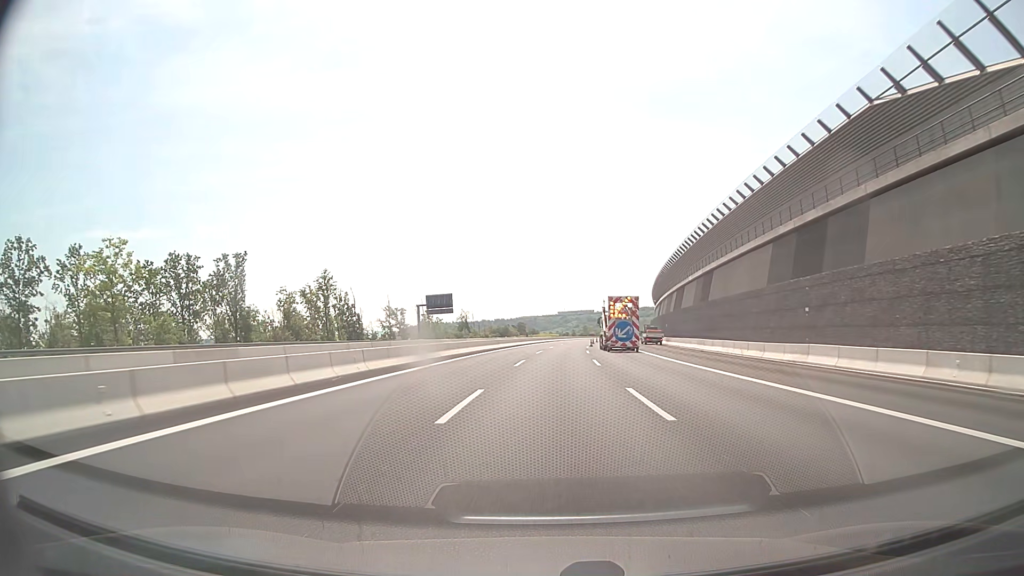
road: motorway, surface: asphalt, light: Day
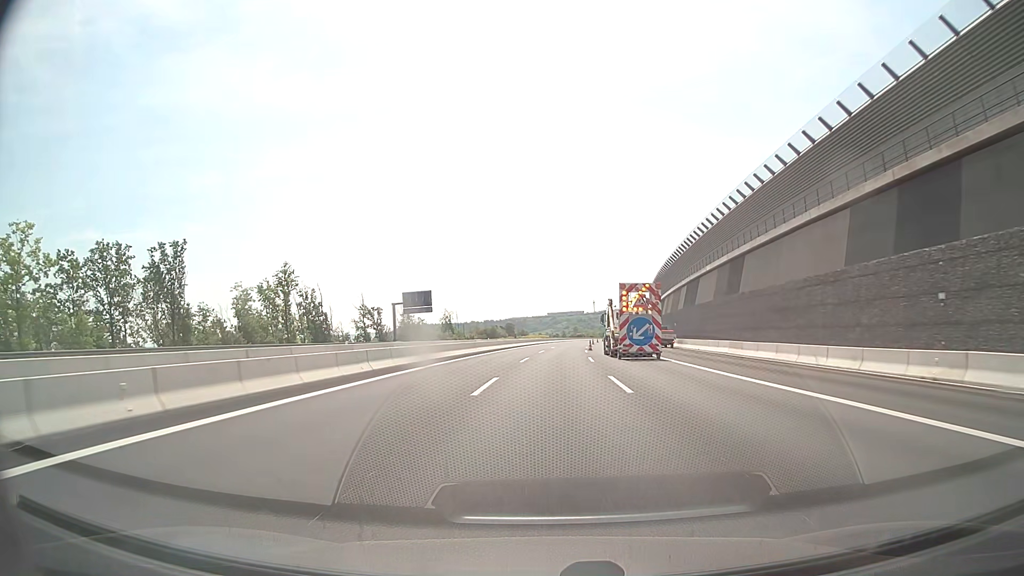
(+0.1, +13.2) m; +1°
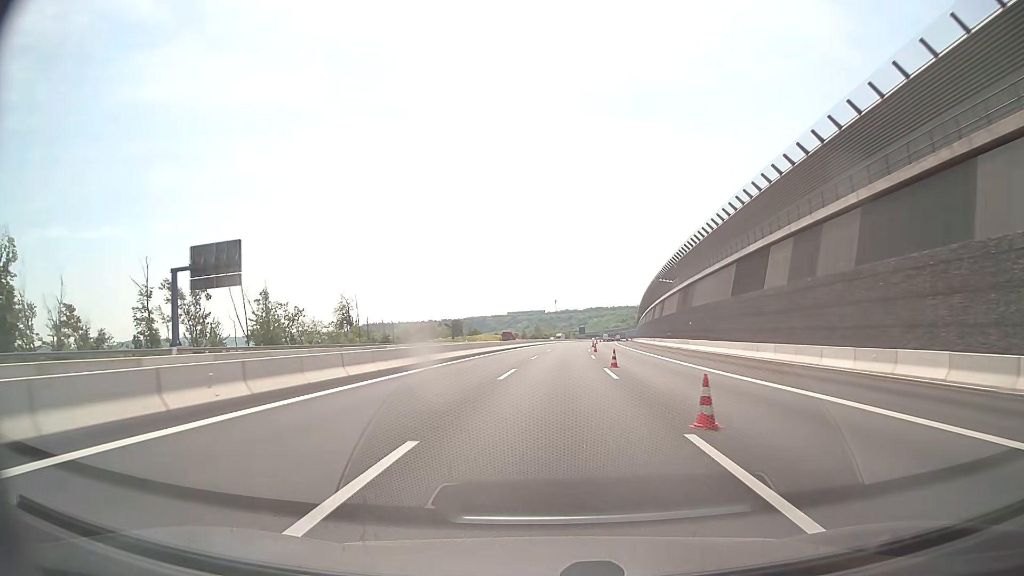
(+2.2, +66.4) m; +3°
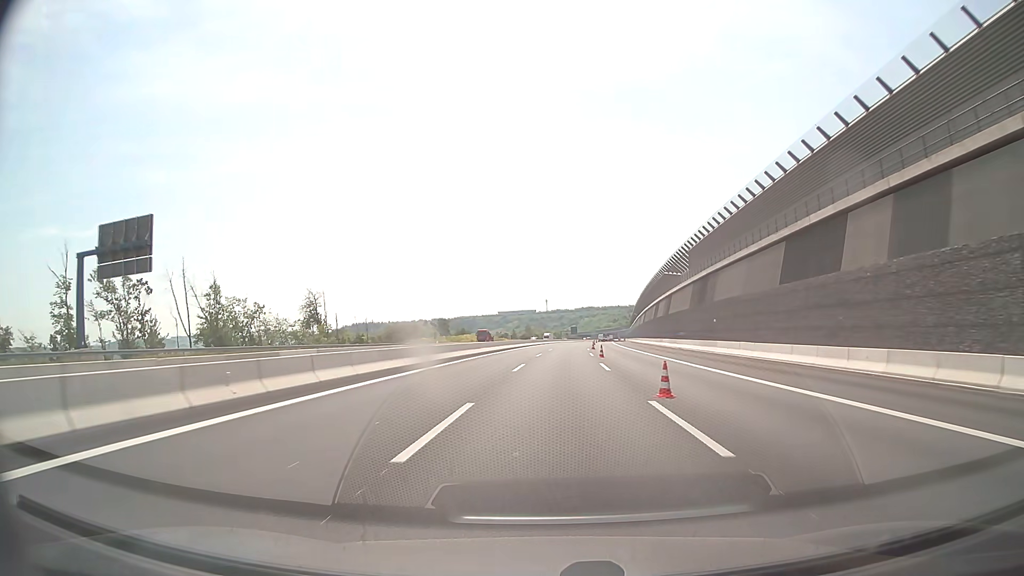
(+0.1, +13.3) m; +1°
(0, +10) (0, +20) (+1, +30) (+1, +40) (+2, +50) (+2, +60) (+3, +70) (+3, +80) (+4, +90) (+5, +100) m
